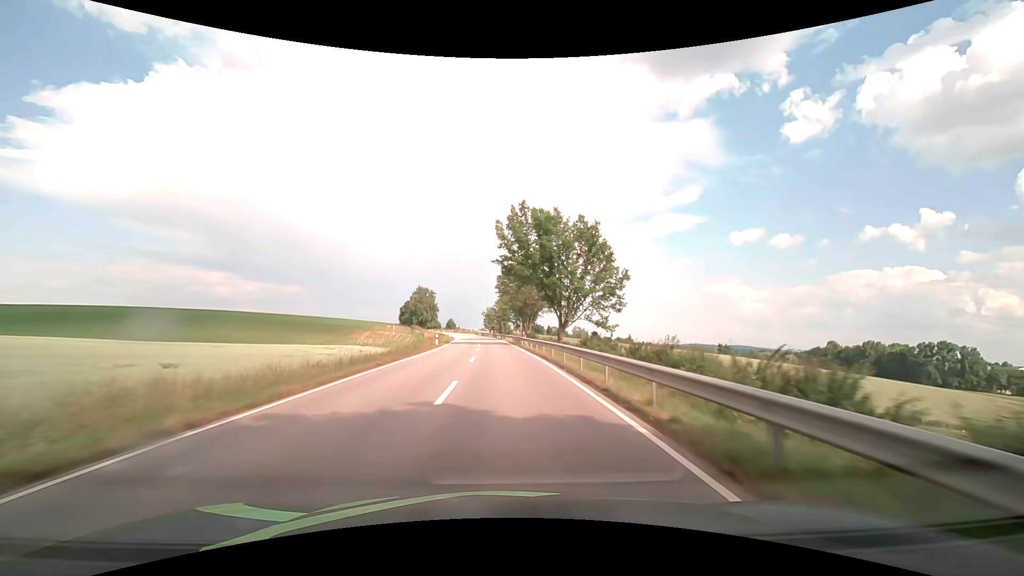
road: secondary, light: Day
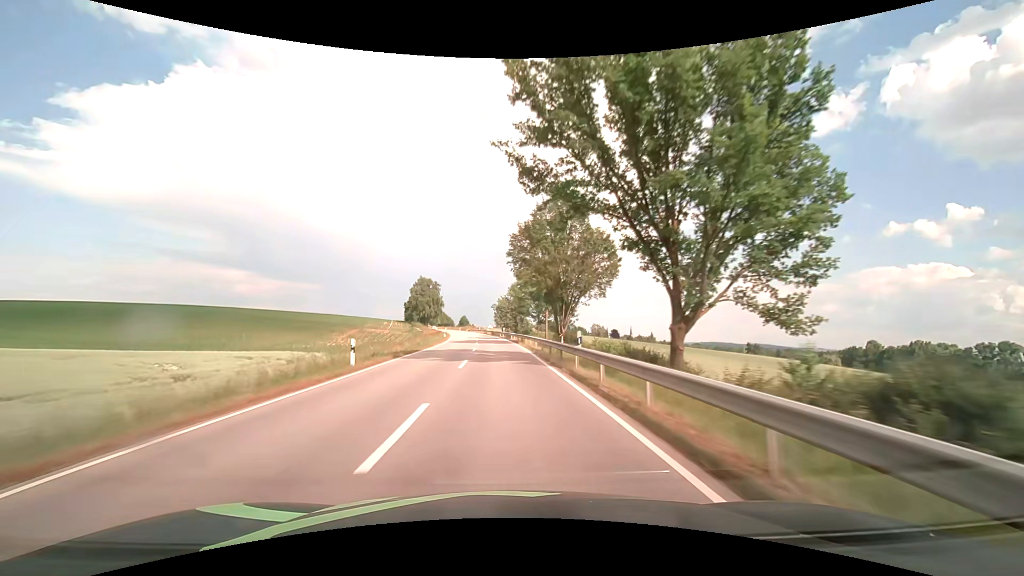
(-0.5, +28.3) m; -2°
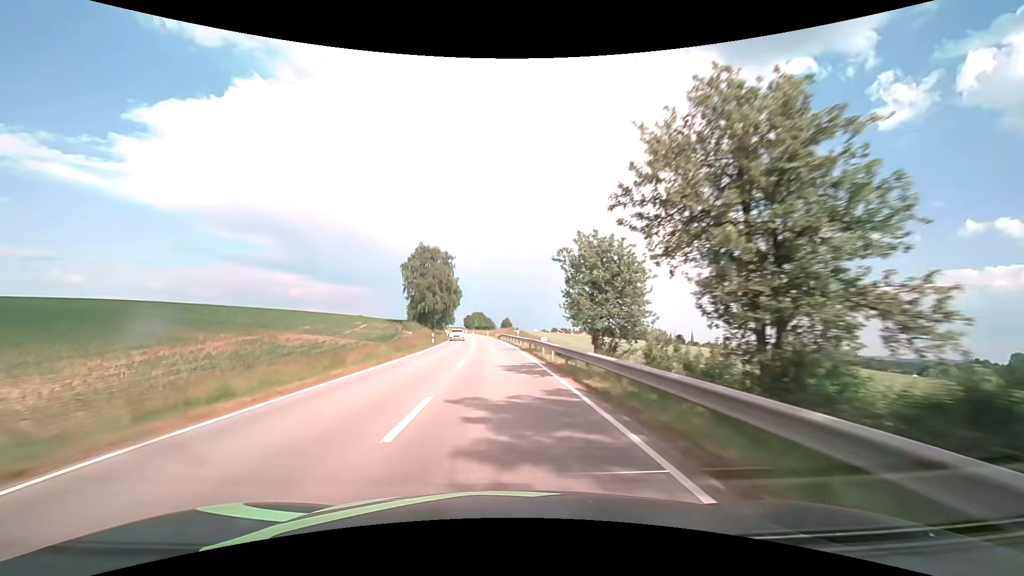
(-3.2, +70.8) m; -5°
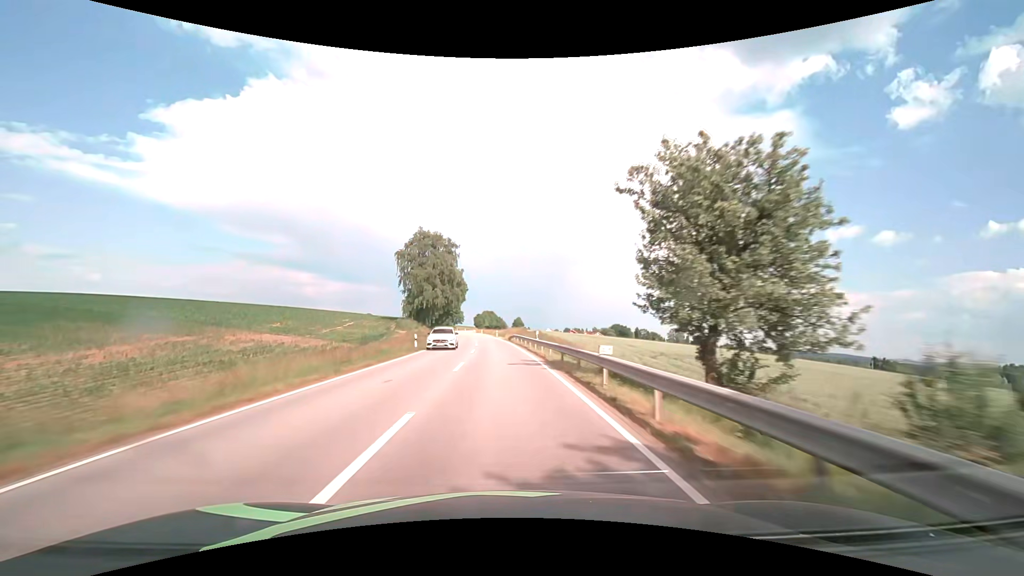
(-0.2, +14.2) m; -1°
(0, +10) (0, +20) (-1, +30) (-1, +40) (-2, +50) (-2, +60) (-3, +70) (-4, +80) (-5, +90) (-6, +100) m
